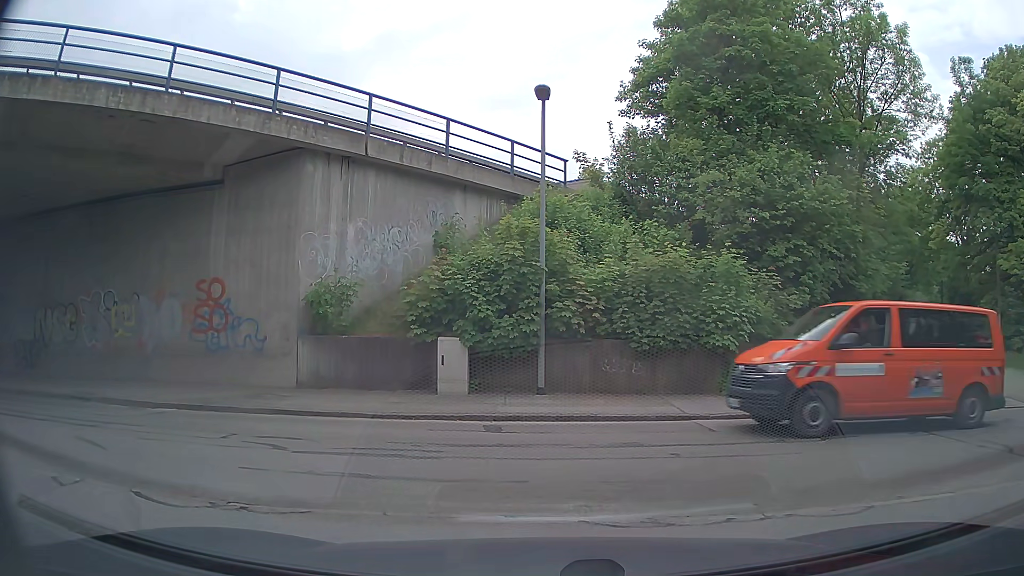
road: tertiary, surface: asphalt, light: Day
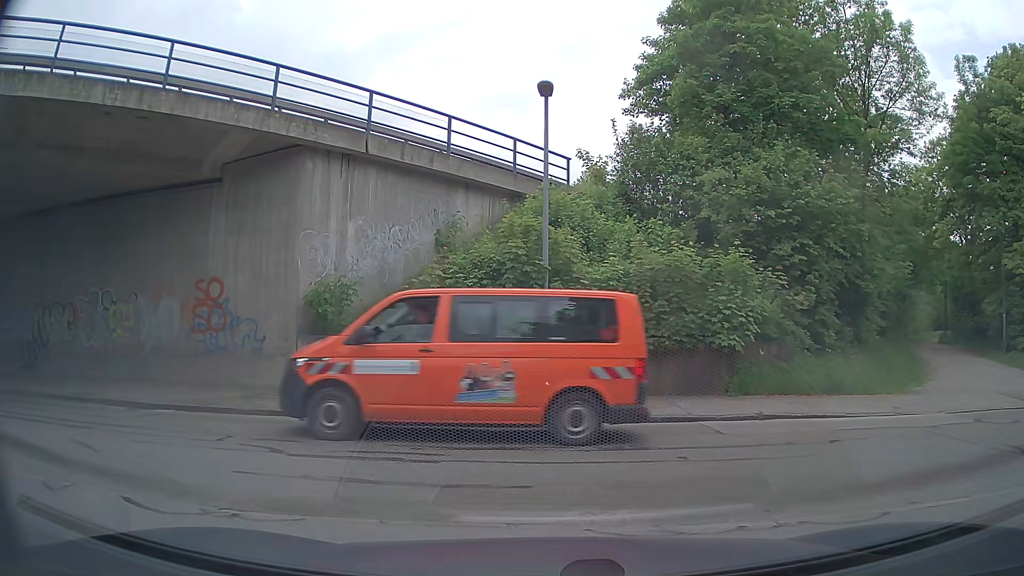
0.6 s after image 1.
(0.0, +0.2) m; 0°
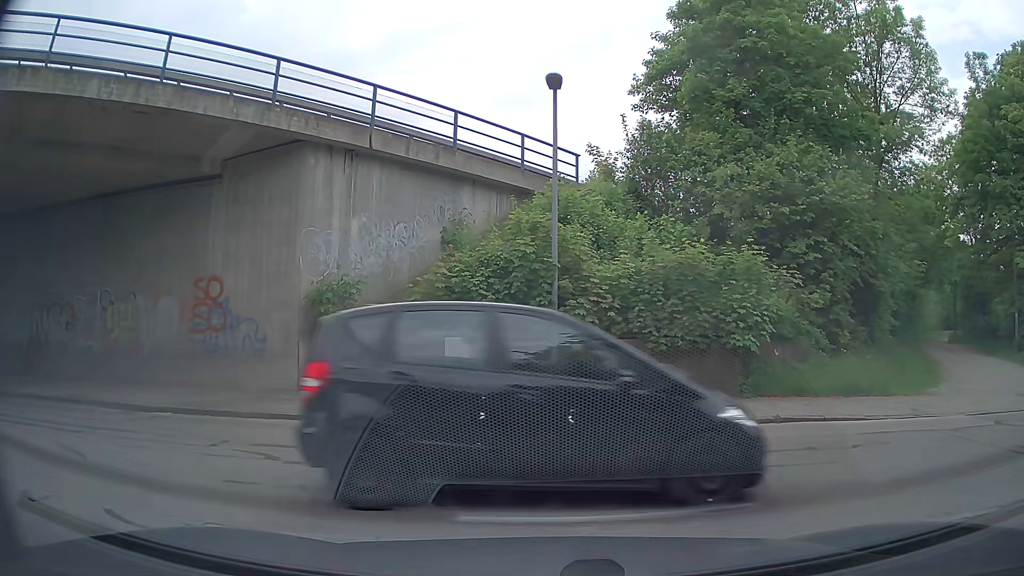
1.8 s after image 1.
(0.0, +0.4) m; 0°
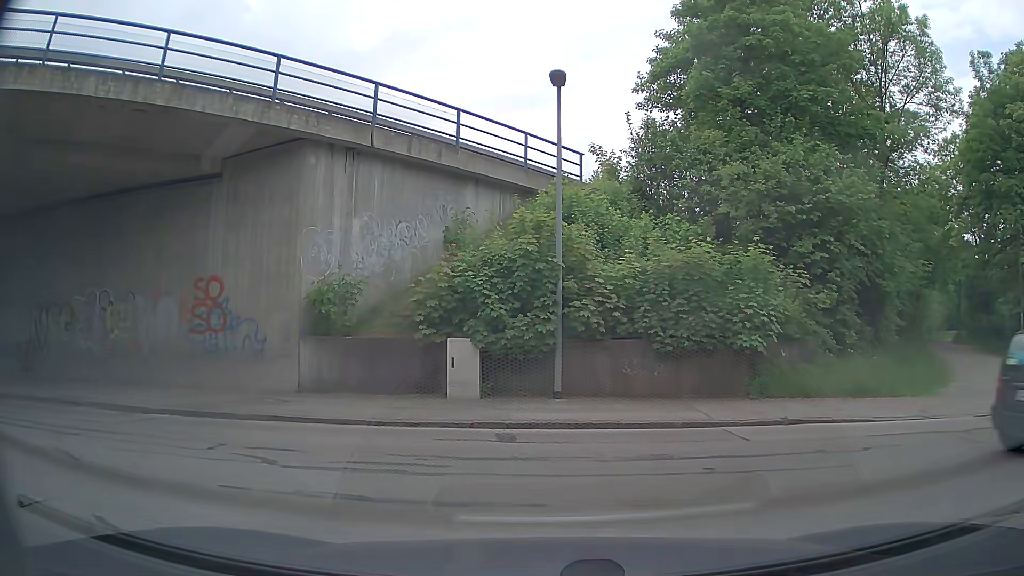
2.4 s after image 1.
(0.0, +0.2) m; 0°
